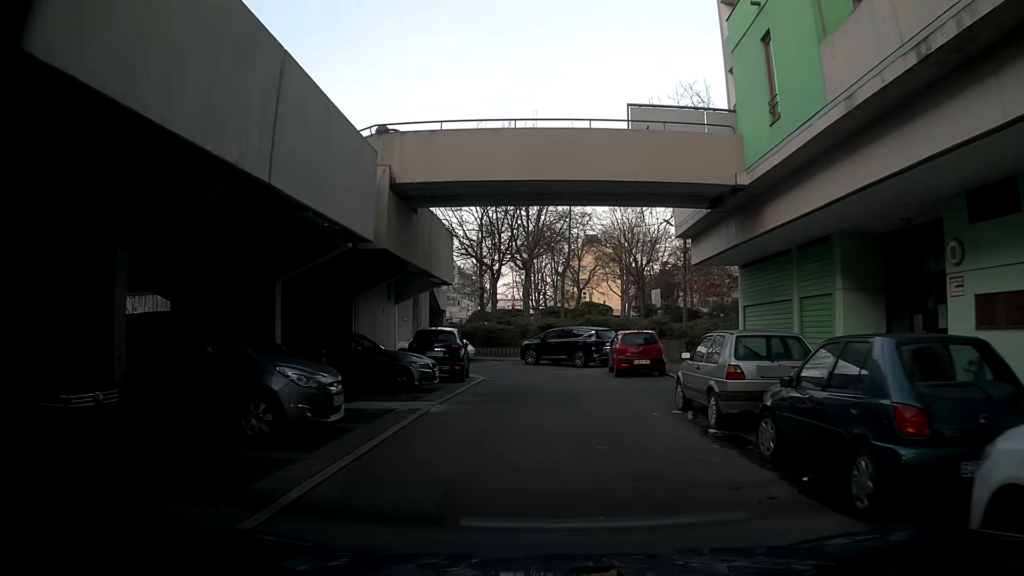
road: residential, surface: asphalt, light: Day
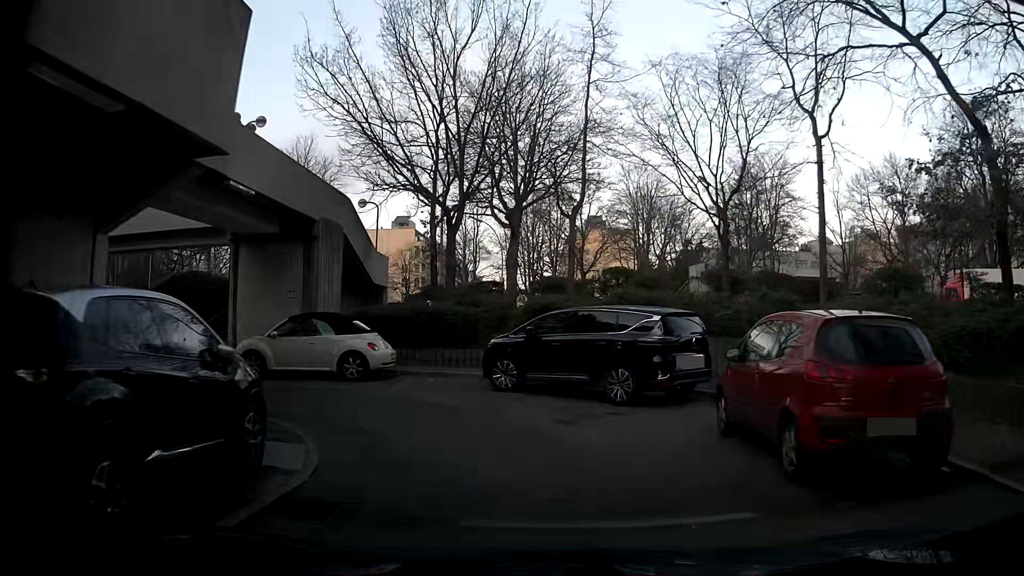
(+0.5, +16.5) m; +1°
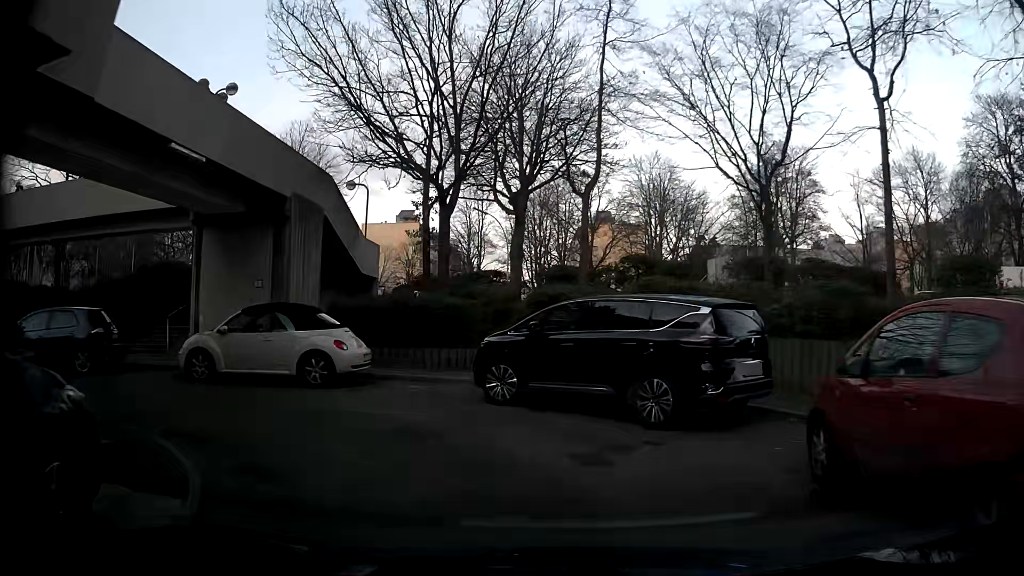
(0.0, +2.9) m; 0°
